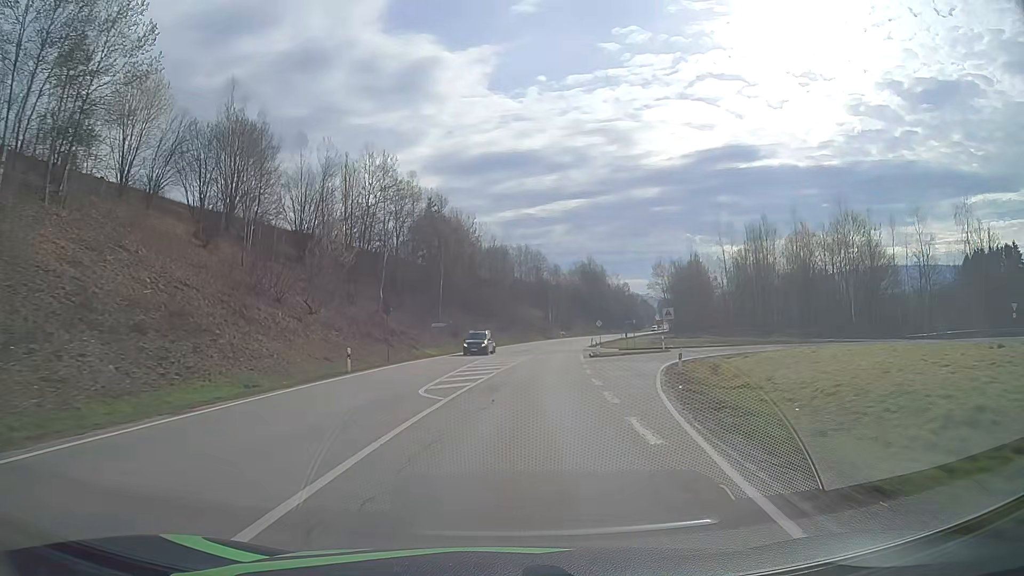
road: secondary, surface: asphalt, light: Day
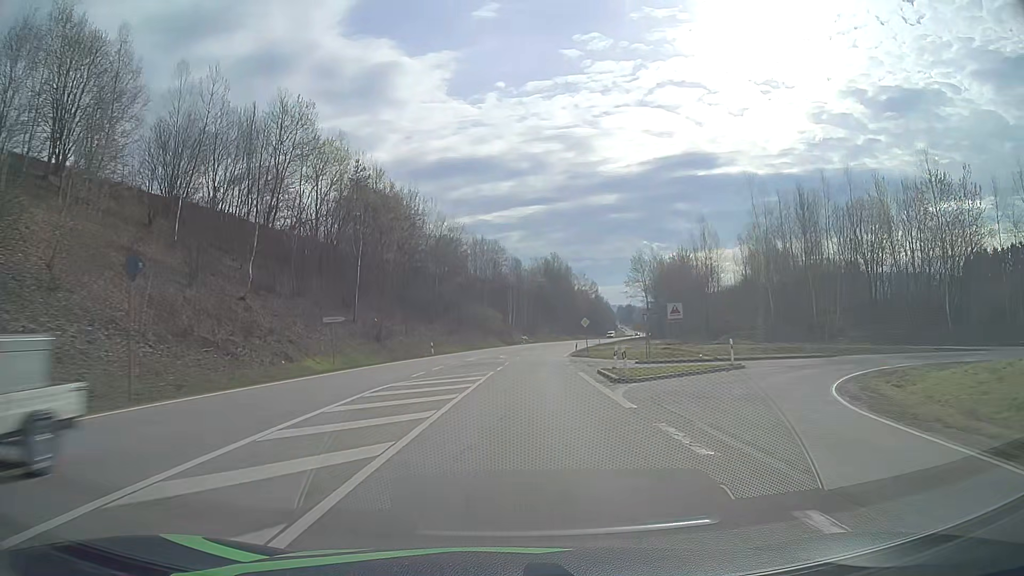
(+0.9, +25.1) m; +4°
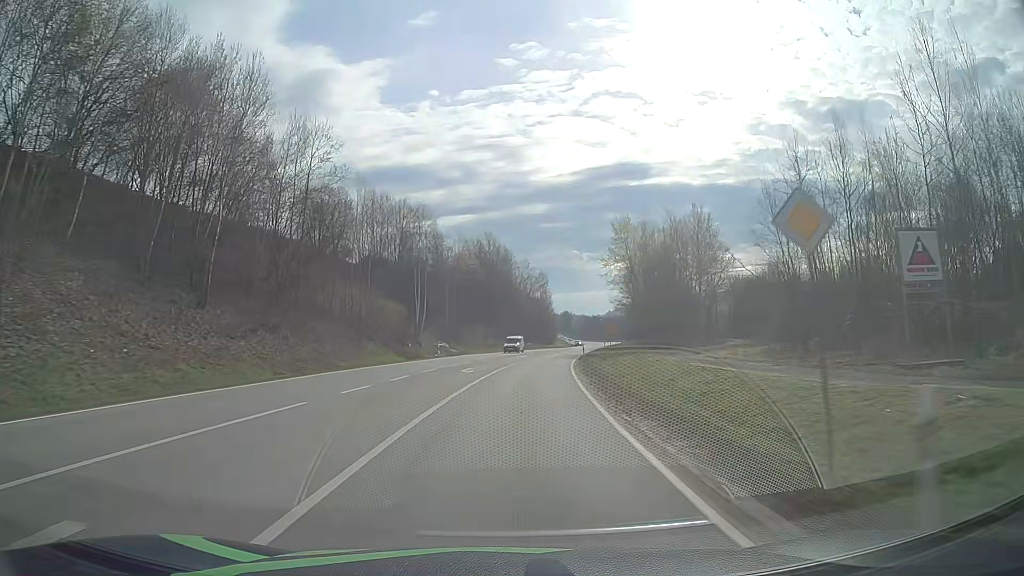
(+2.5, +50.1) m; +6°
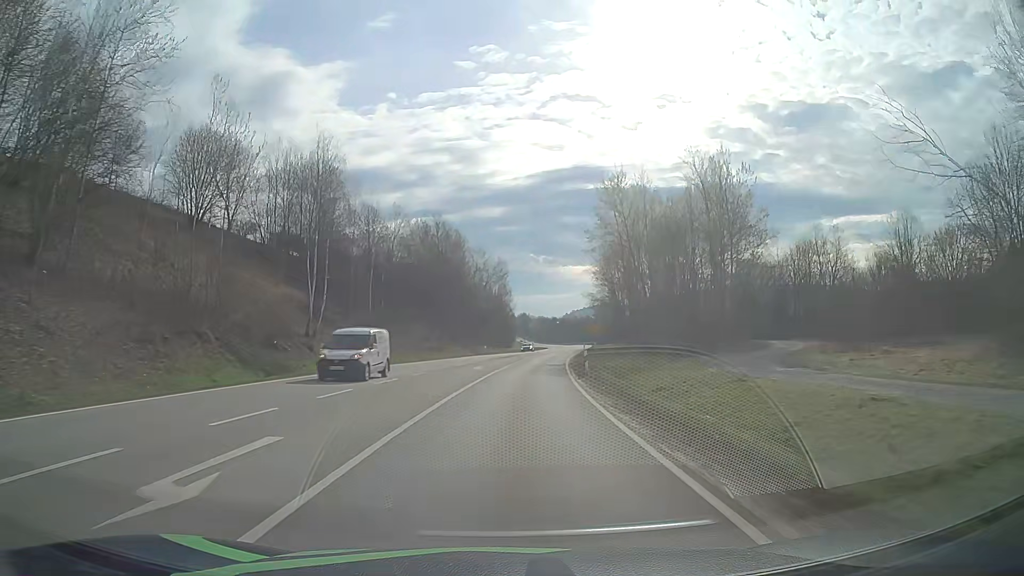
(+0.8, +24.9) m; +4°
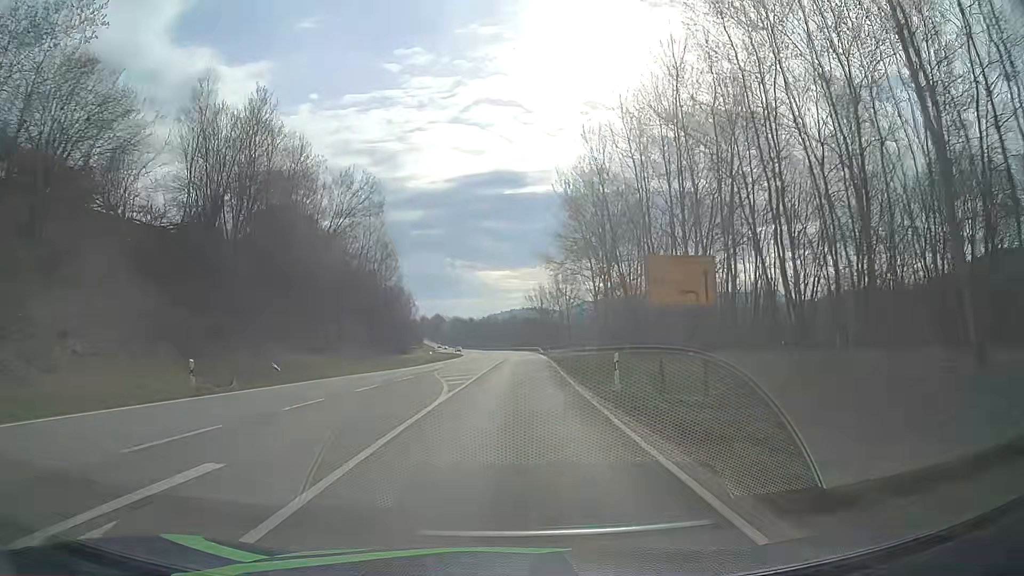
(+4.0, +61.8) m; +7°
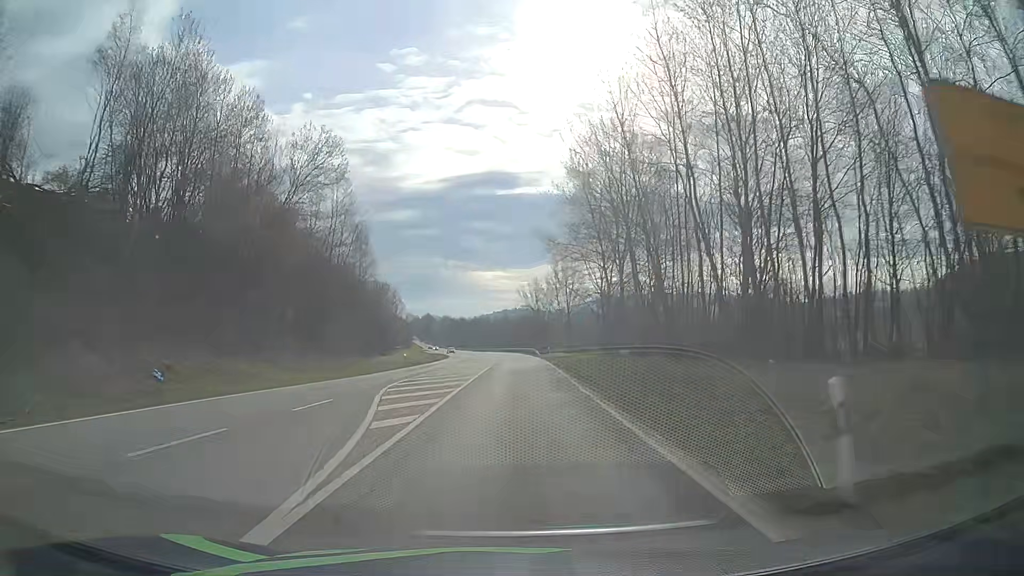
(+0.1, +12.3) m; +1°
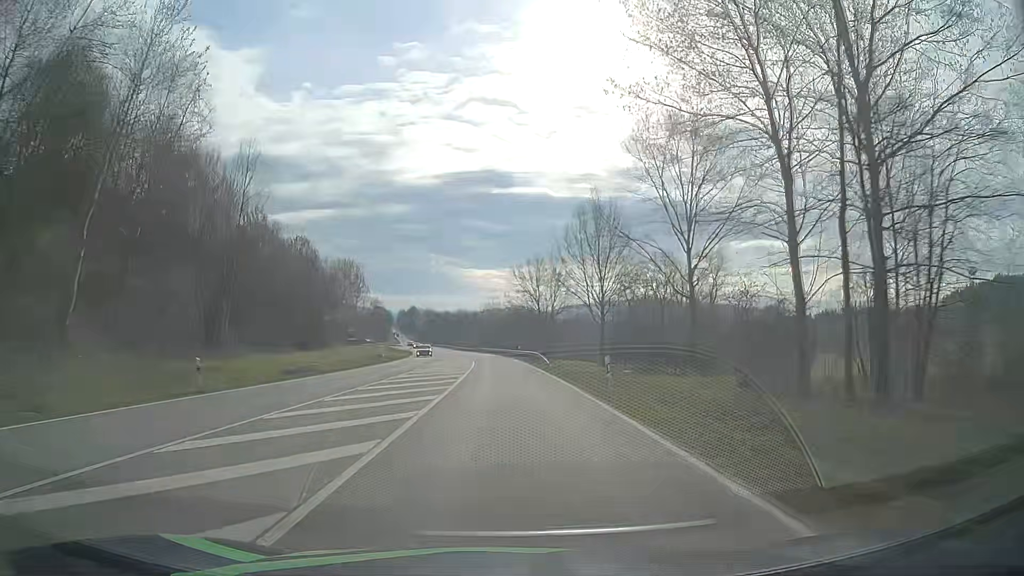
(+0.5, +36.7) m; +1°
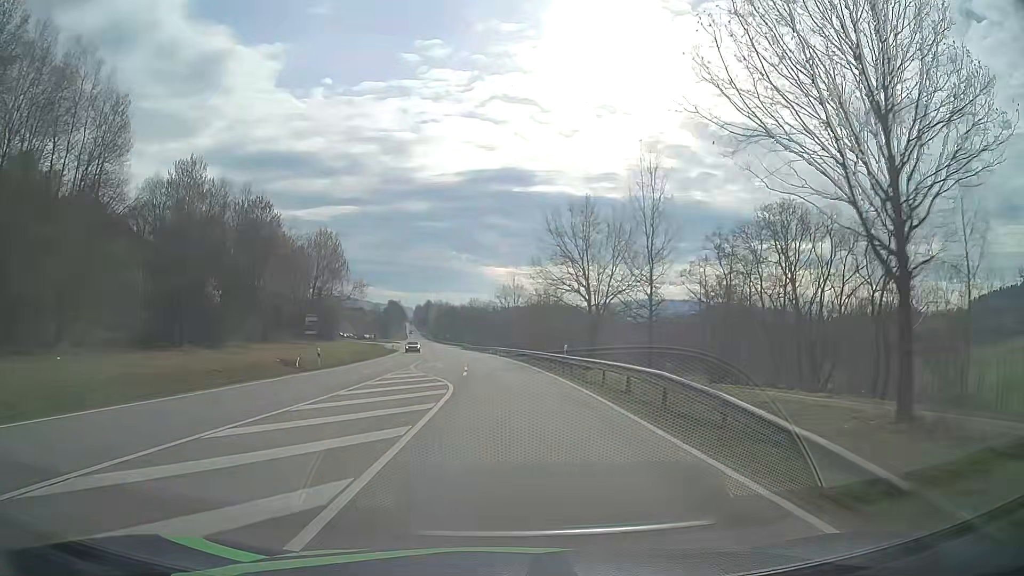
(-0.5, +36.5) m; -2°
(0, +10) (0, +20) (-1, +30) (-1, +40) (-2, +50) (-2, +60) (-3, +70) (-4, +80) (-6, +90) (-7, +100) m
